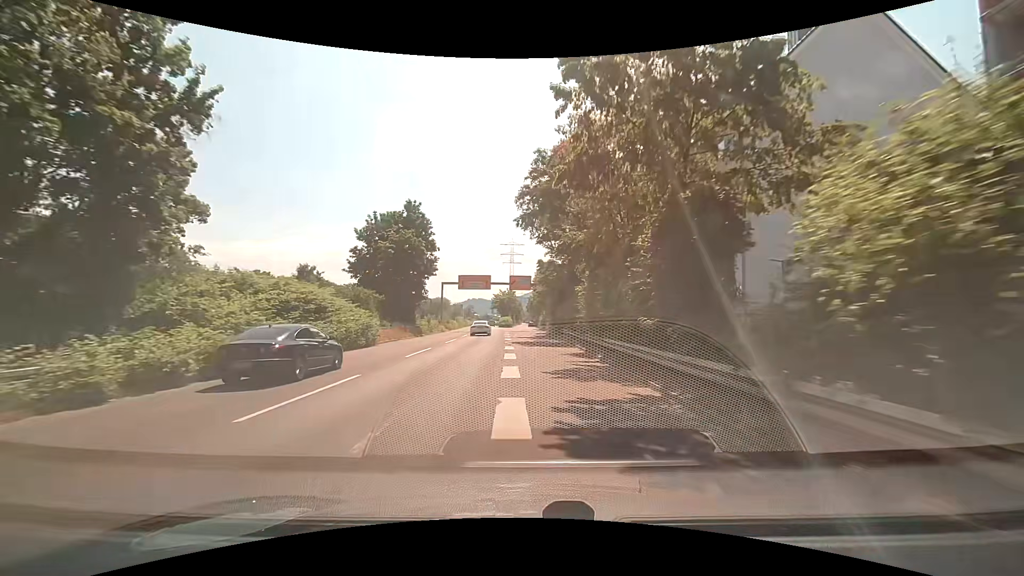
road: trunk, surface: asphalt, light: Day
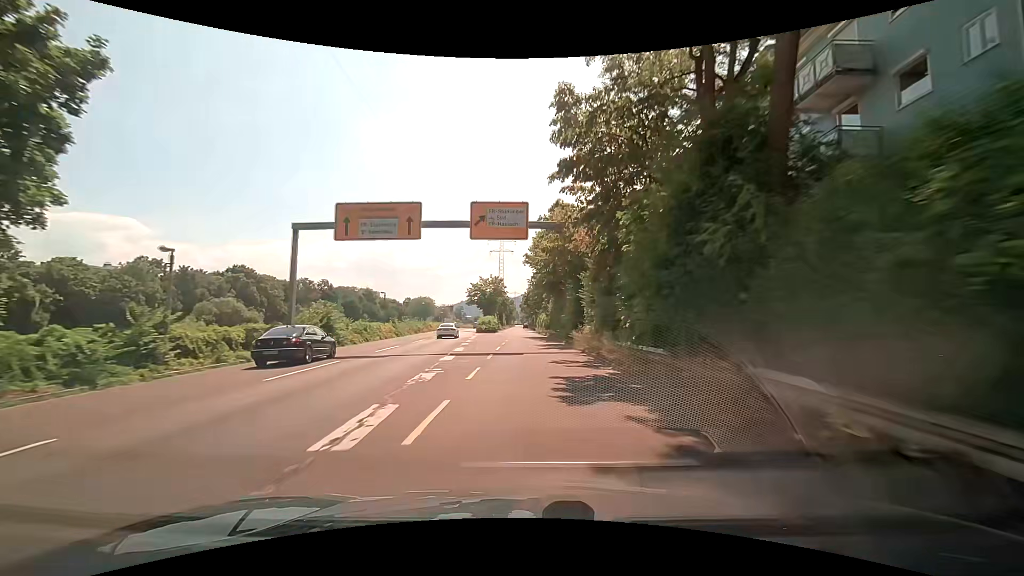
(-0.5, +43.2) m; 0°
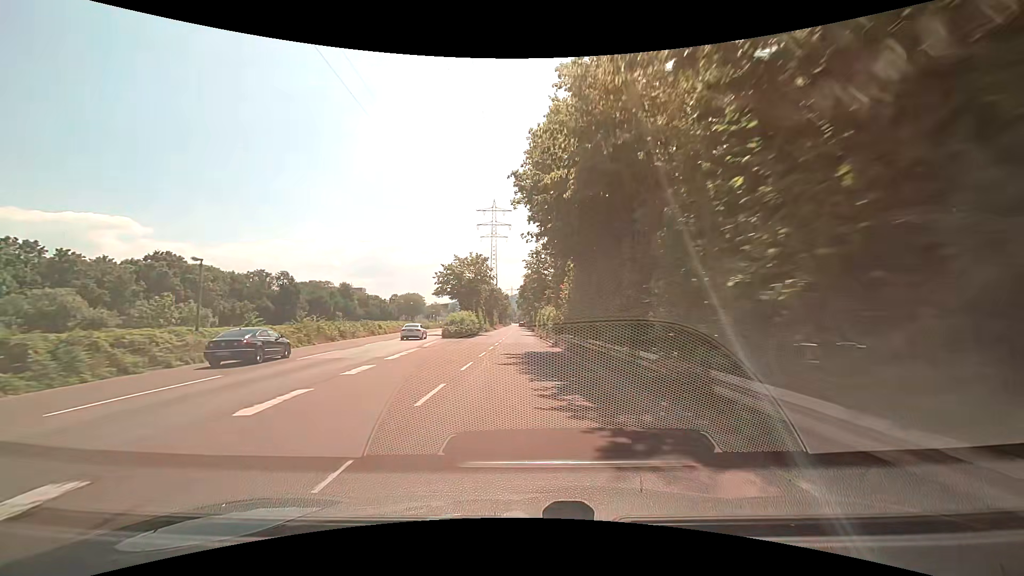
(+0.1, +27.9) m; 0°
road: trunk_link
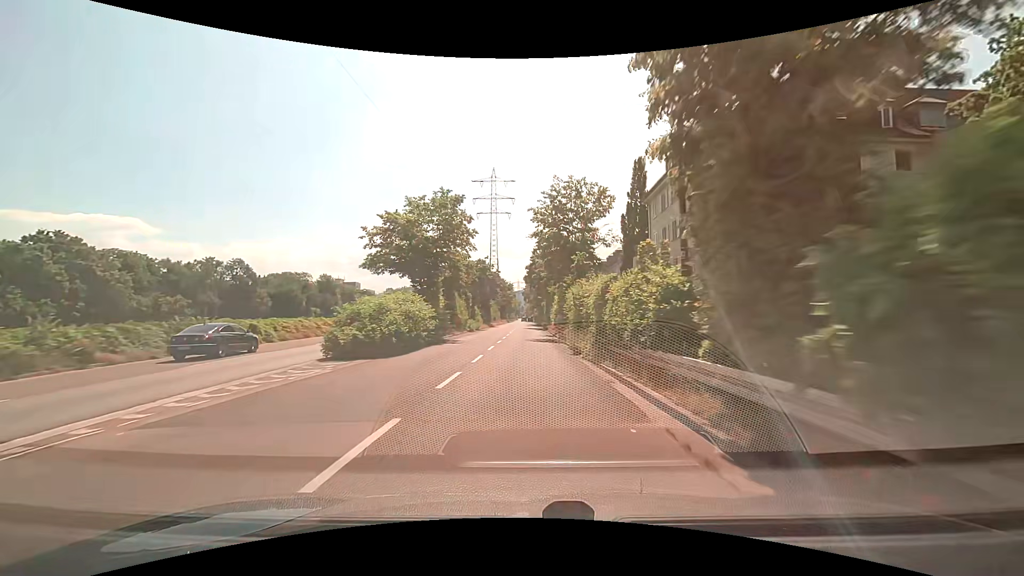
(-0.4, +28.7) m; -1°
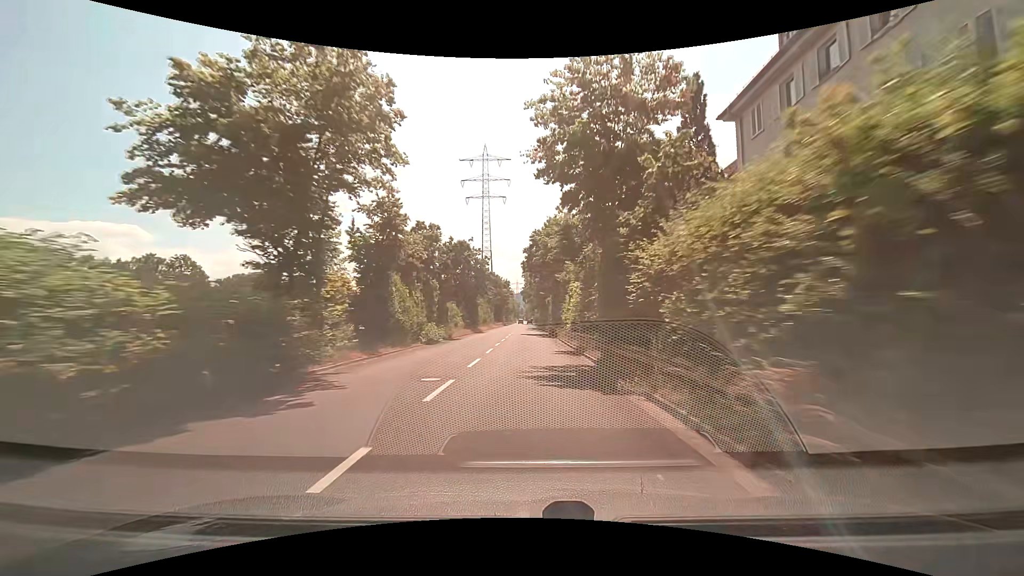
(0.0, +19.6) m; 0°
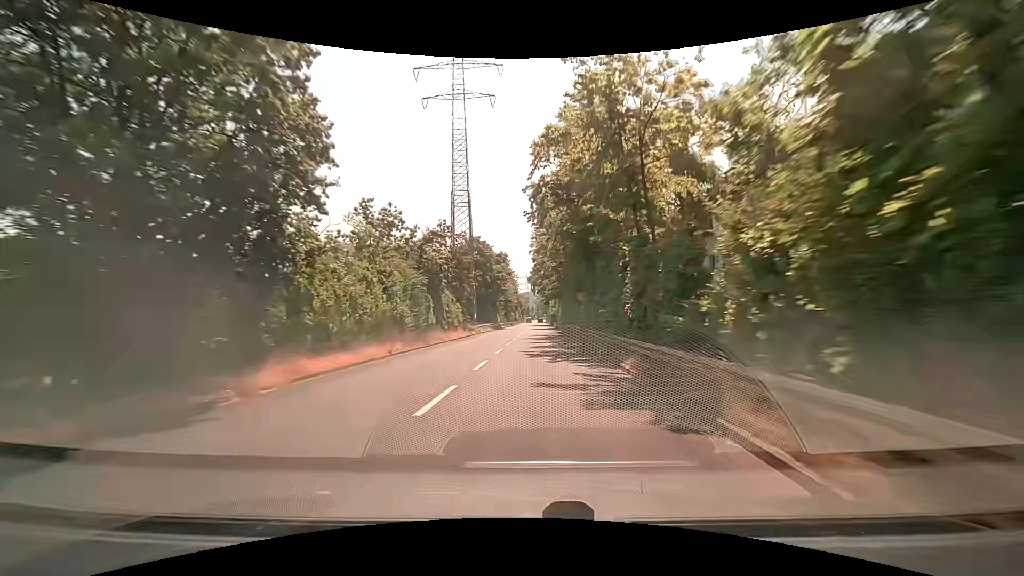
(0.0, +49.5) m; -2°
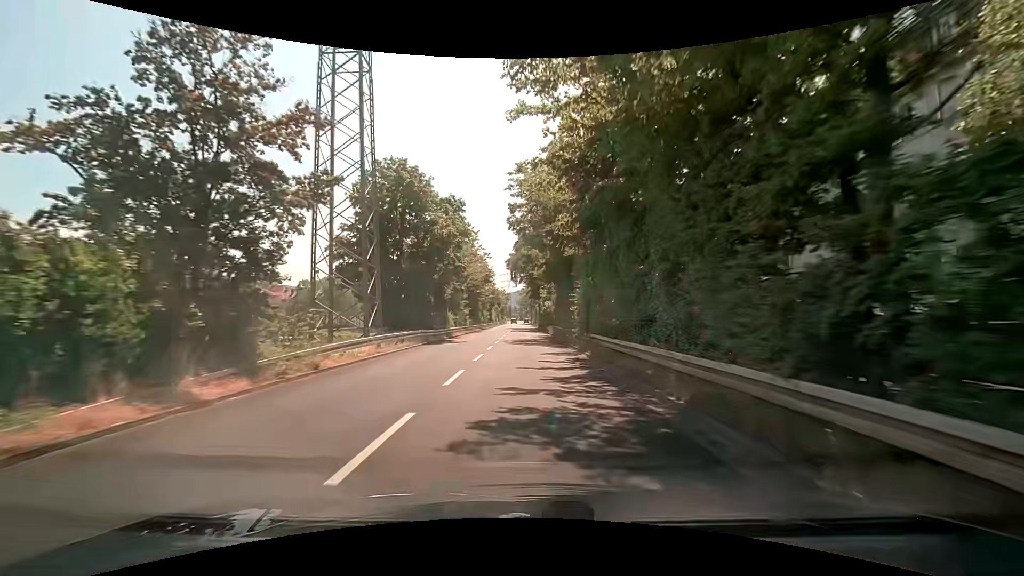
(+0.6, +32.6) m; +2°
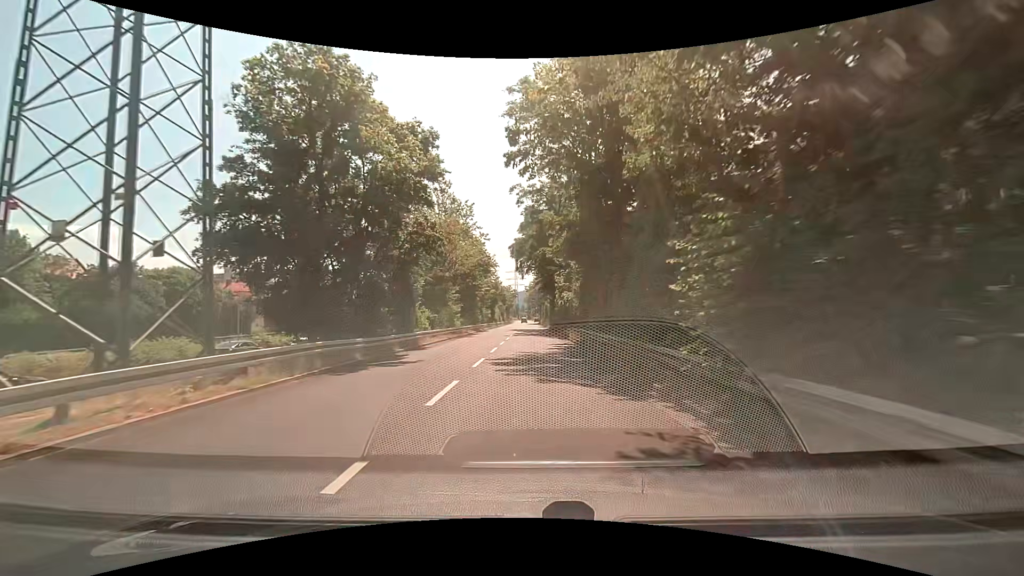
(0.0, +14.5) m; -2°
(0, +10) (0, +20) (0, +30) (0, +40) (0, +50) (-1, +60) (-1, +70) (-1, +80) (-1, +90) (-1, +100) m
